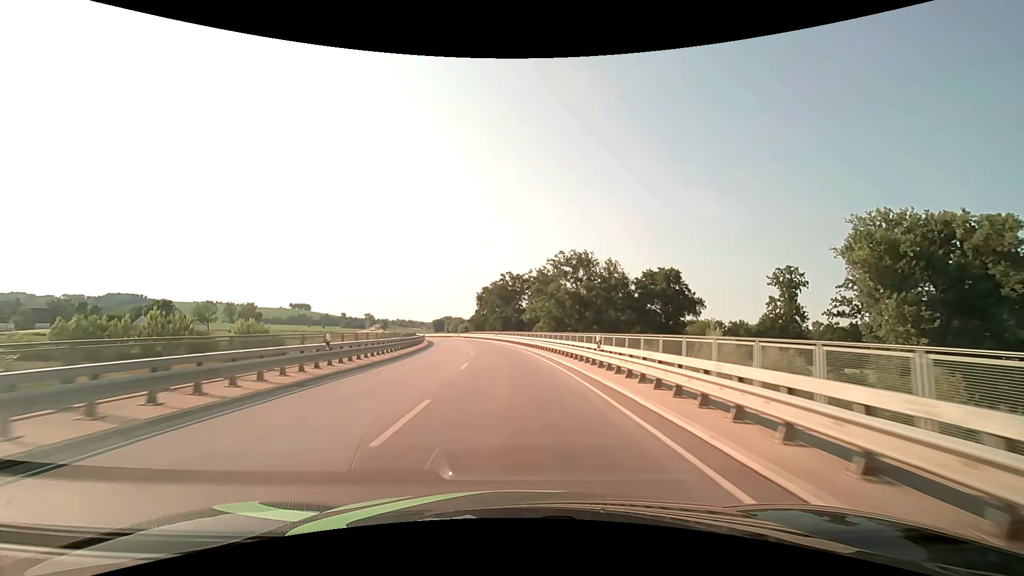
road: secondary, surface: asphalt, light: Day
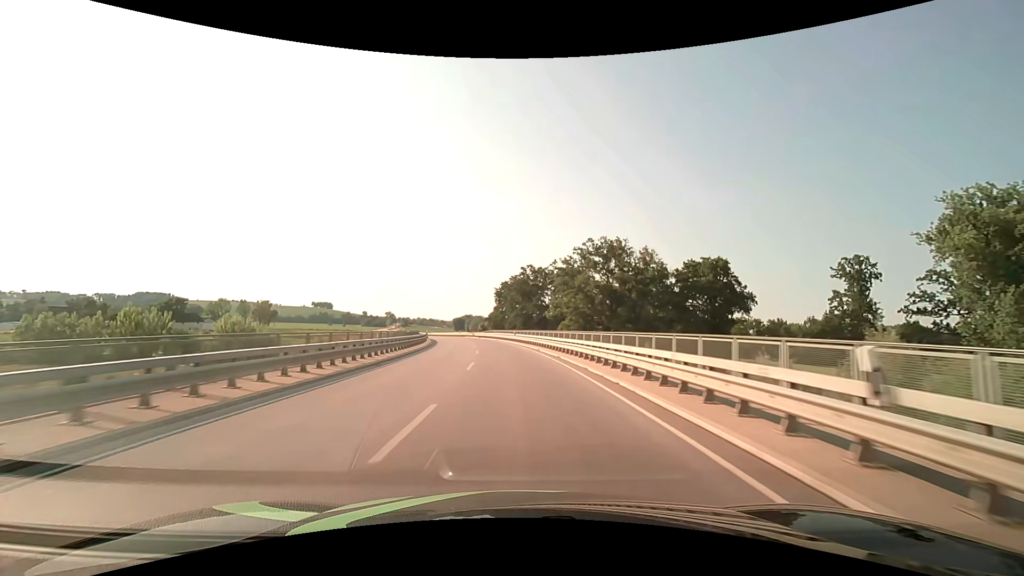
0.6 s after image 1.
(-0.2, +12.9) m; -2°
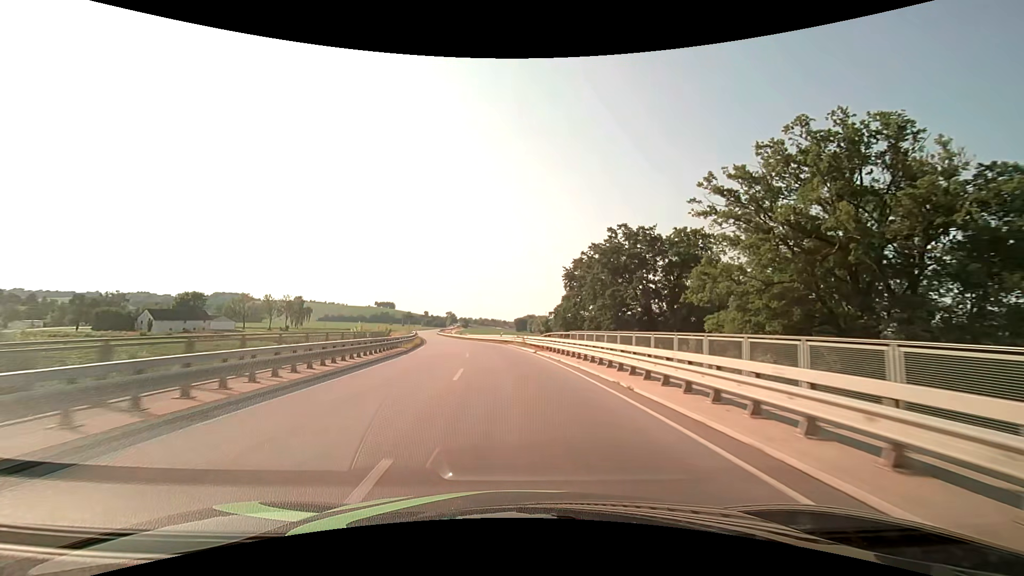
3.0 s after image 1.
(-3.4, +51.9) m; -7°
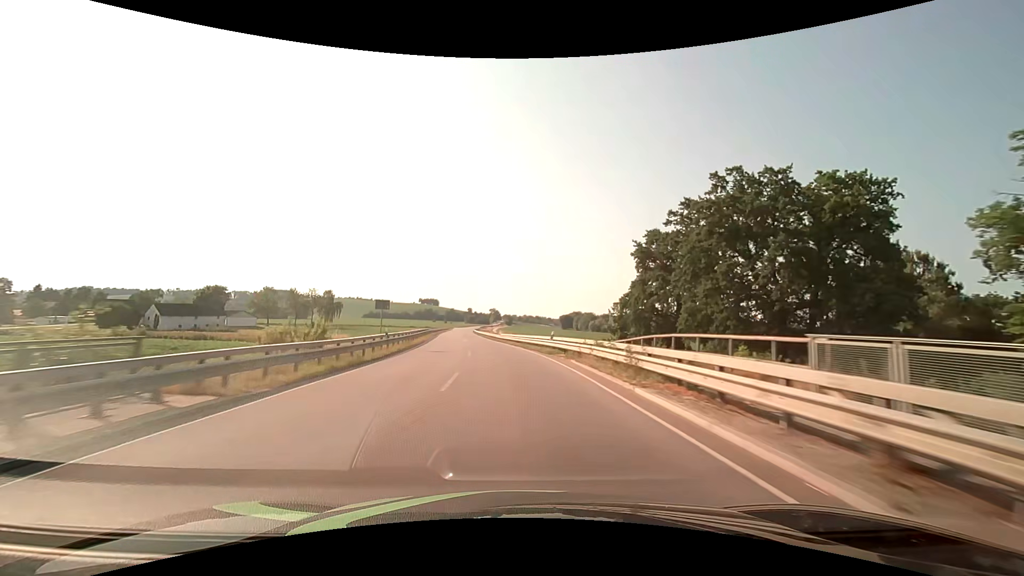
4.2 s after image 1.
(-1.1, +26.7) m; -5°
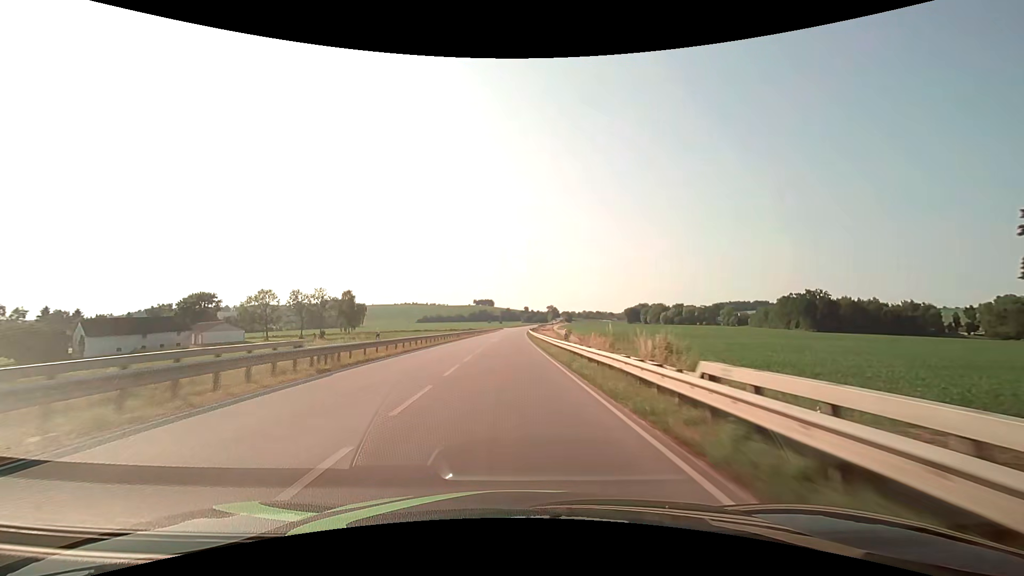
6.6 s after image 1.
(-3.9, +55.0) m; -7°
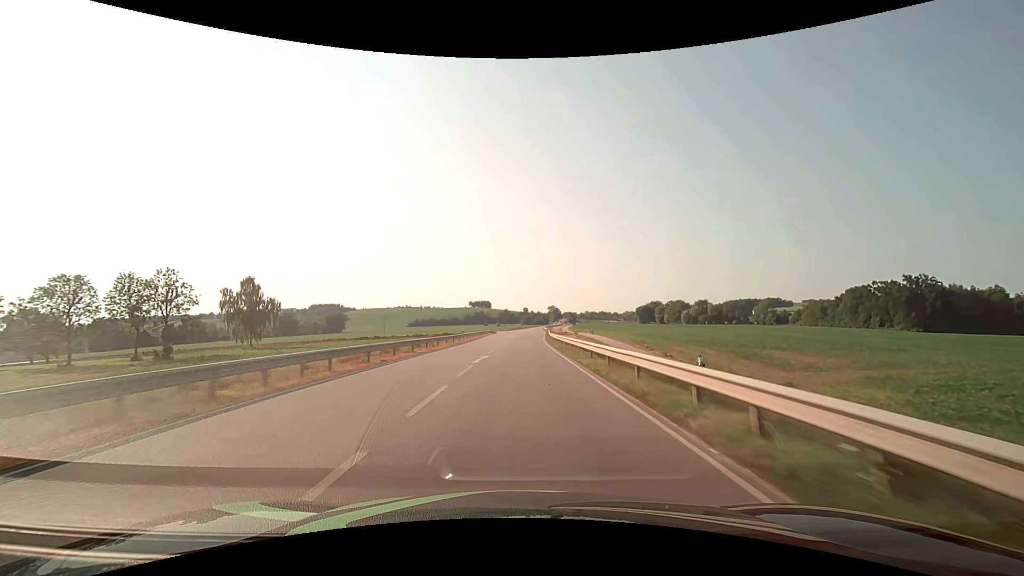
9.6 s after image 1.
(-1.0, +73.3) m; 0°
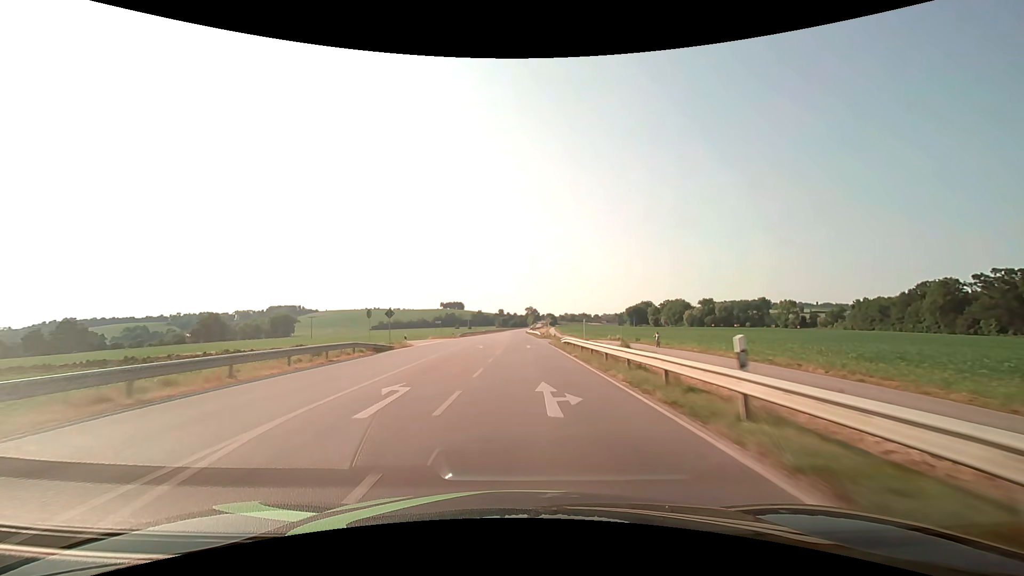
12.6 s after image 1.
(+1.6, +77.1) m; +3°
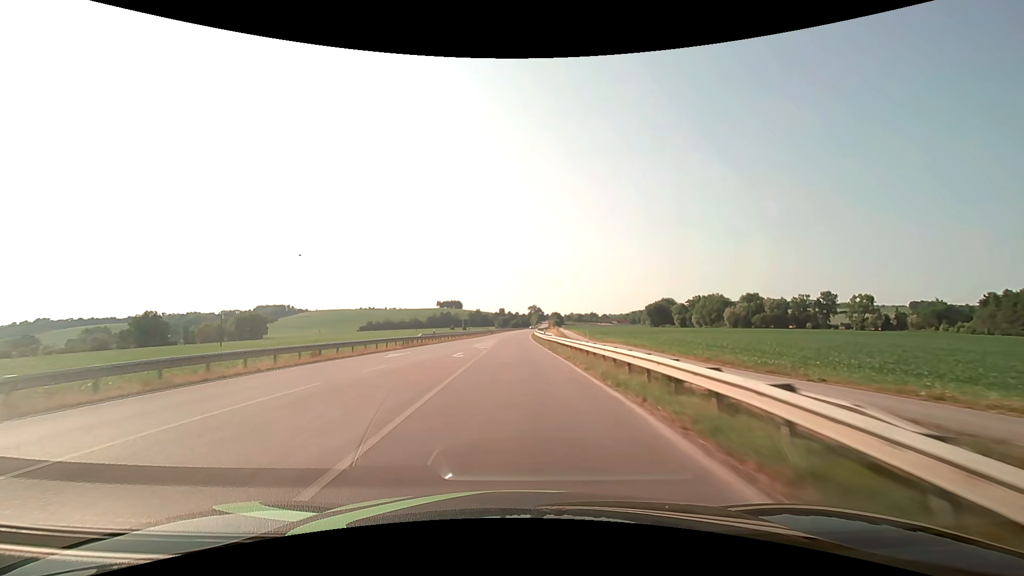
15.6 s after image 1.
(+0.6, +75.0) m; 0°
(0, +10) (0, +20) (0, +30) (0, +40) (0, +50) (0, +60) (0, +70) (0, +80) (0, +90) (+1, +100) m
